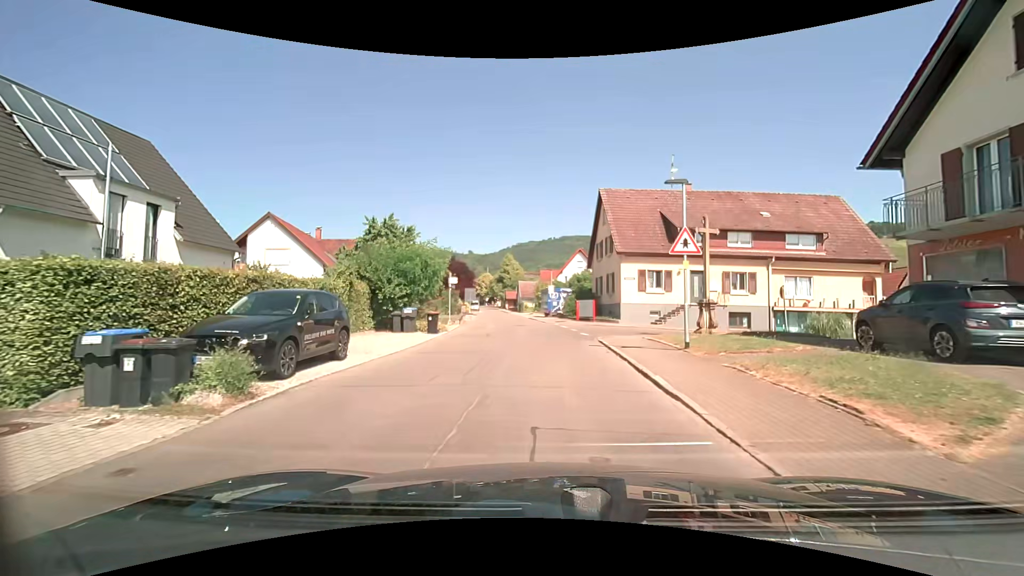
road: unclassified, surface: asphalt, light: Day
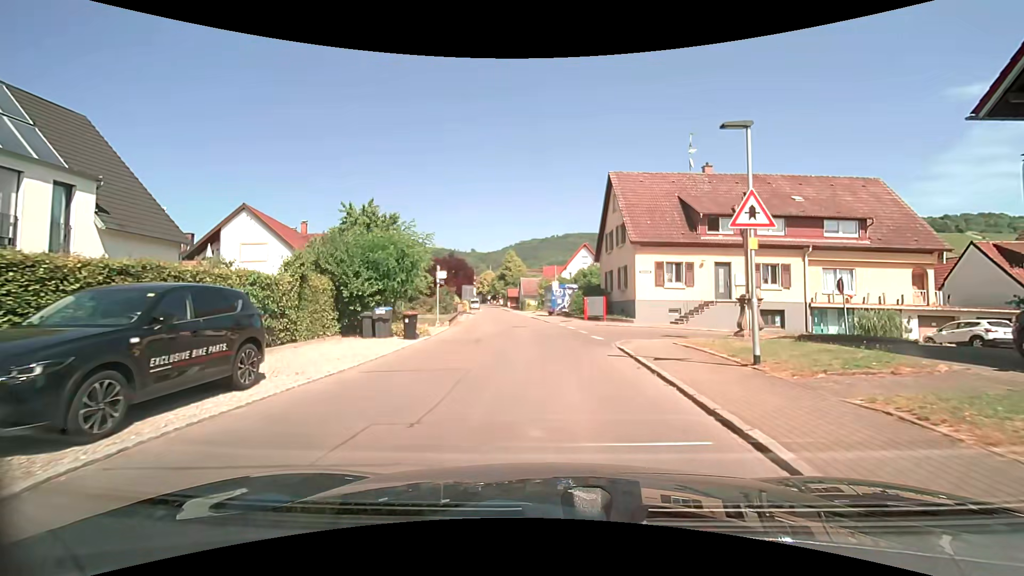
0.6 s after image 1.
(0.0, +4.0) m; 0°
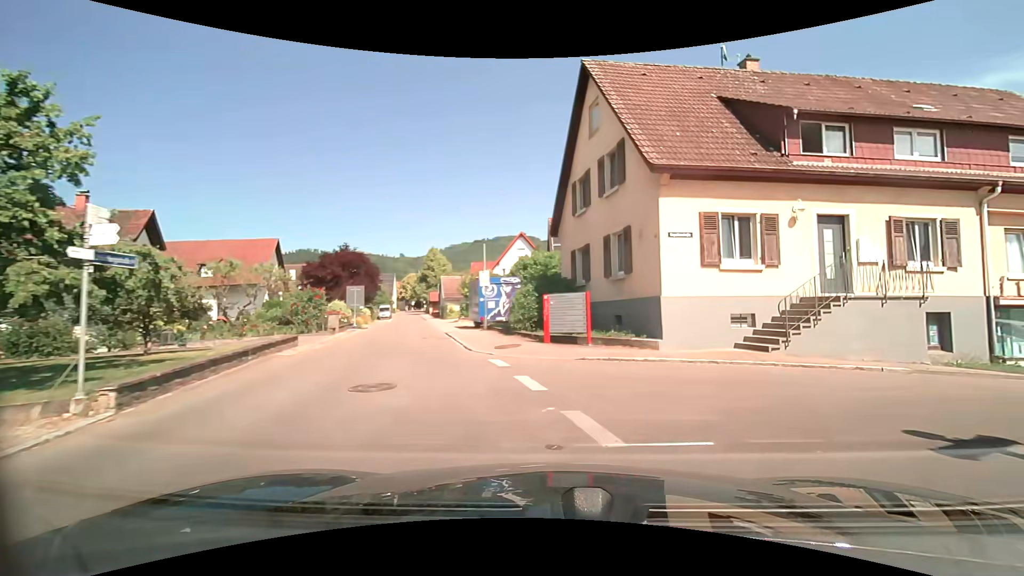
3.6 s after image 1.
(+0.2, +16.2) m; +9°
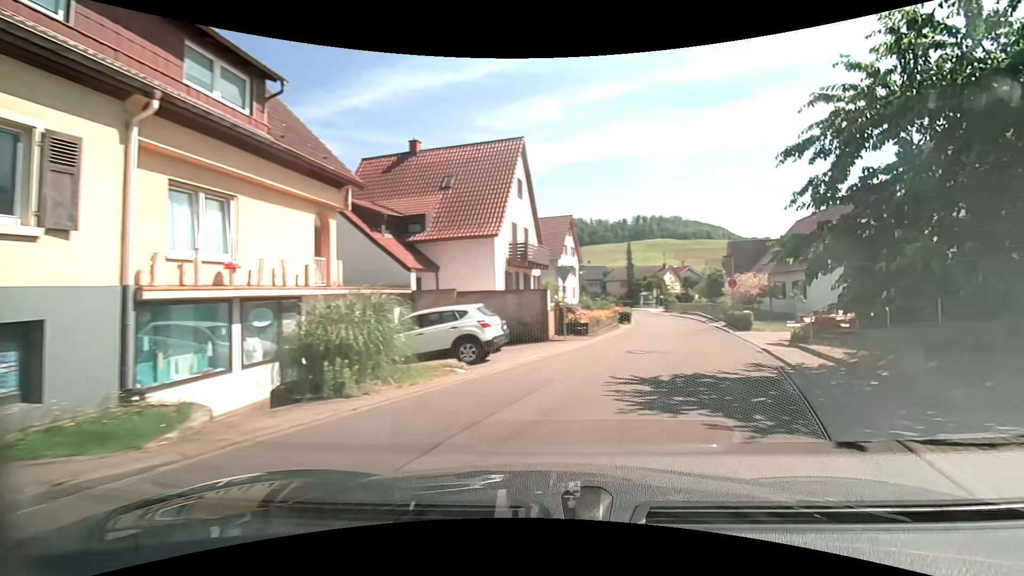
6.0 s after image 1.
(+5.9, +7.6) m; +73°
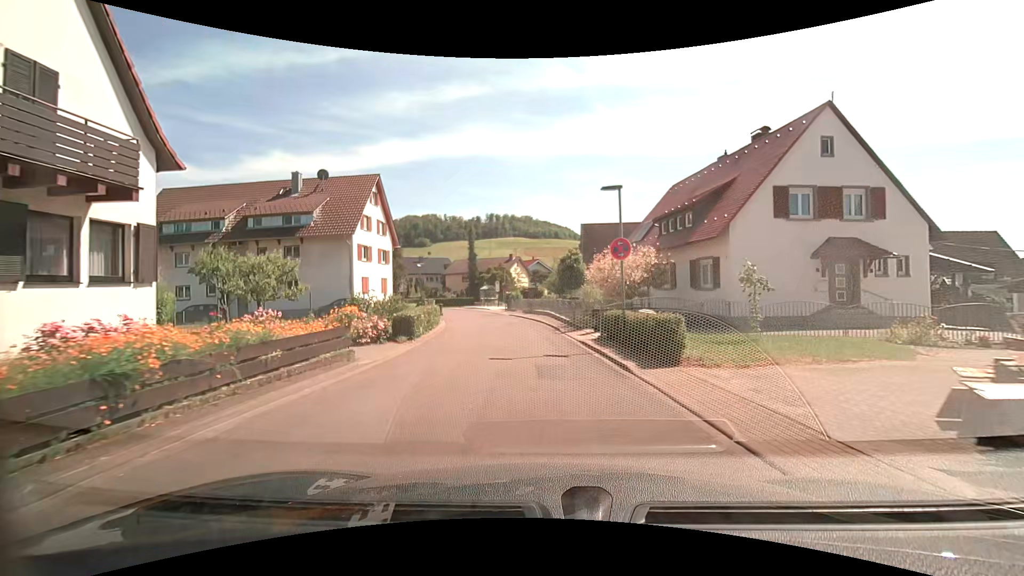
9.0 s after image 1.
(+4.4, +18.4) m; +15°
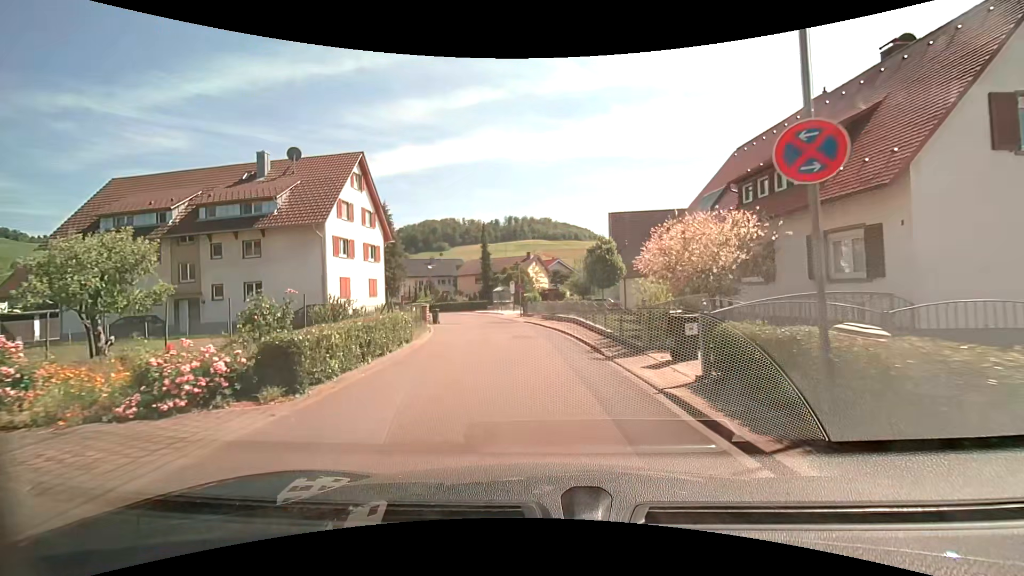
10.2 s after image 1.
(-0.3, +8.5) m; -3°
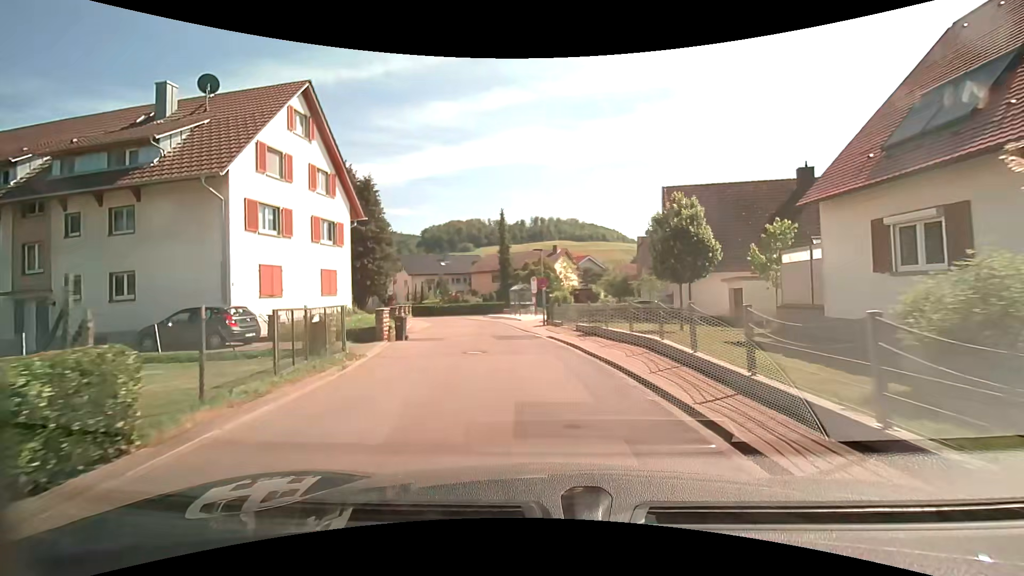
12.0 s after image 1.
(-0.4, +12.4) m; -3°
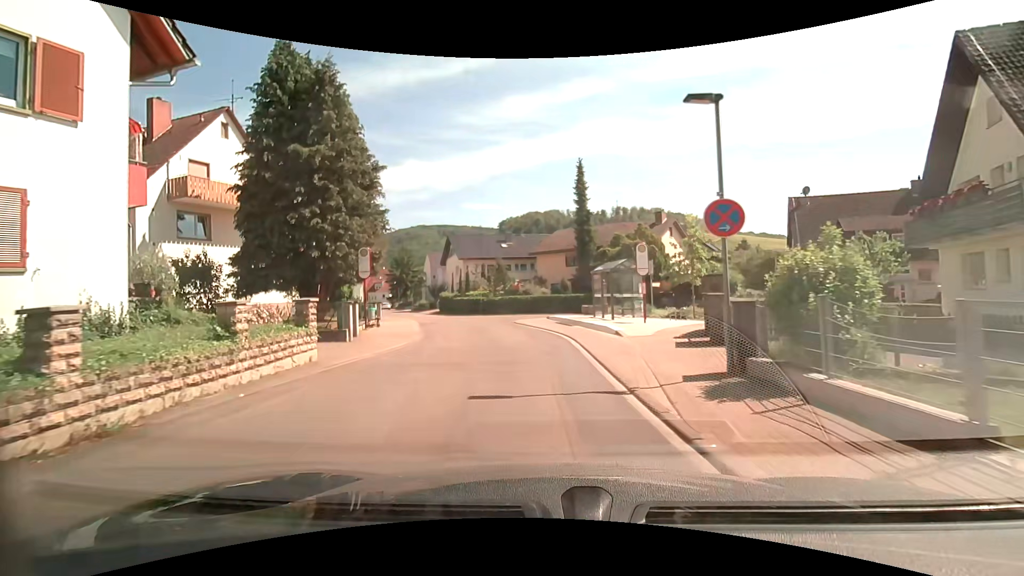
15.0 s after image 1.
(-1.4, +20.2) m; -9°
